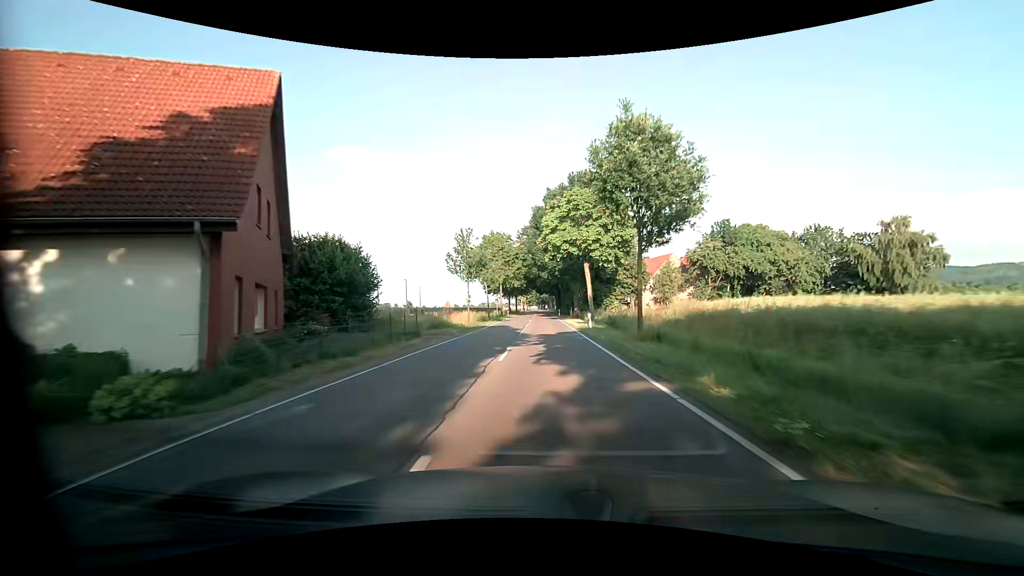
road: tertiary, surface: asphalt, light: Day
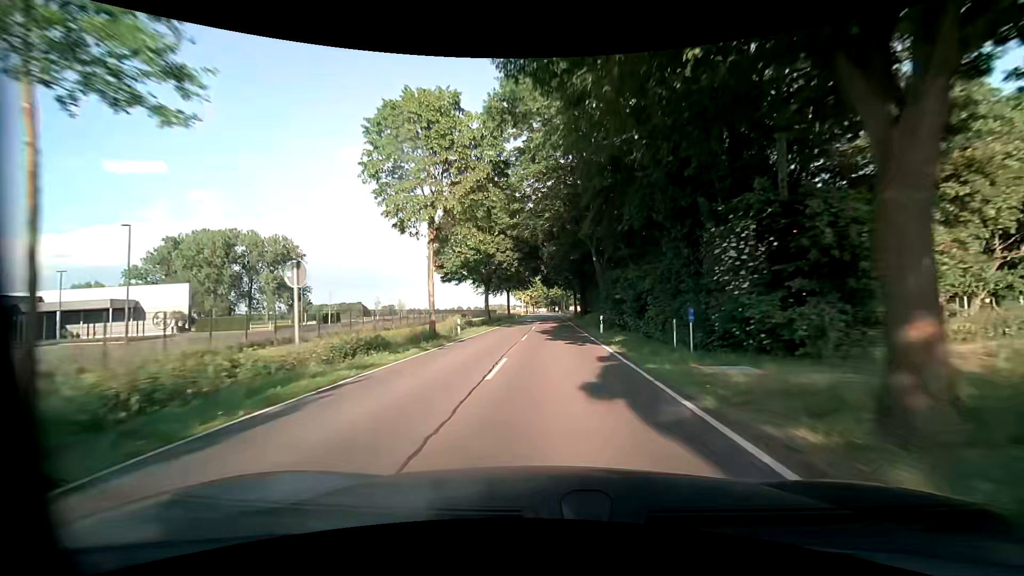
(0.0, +51.6) m; -1°
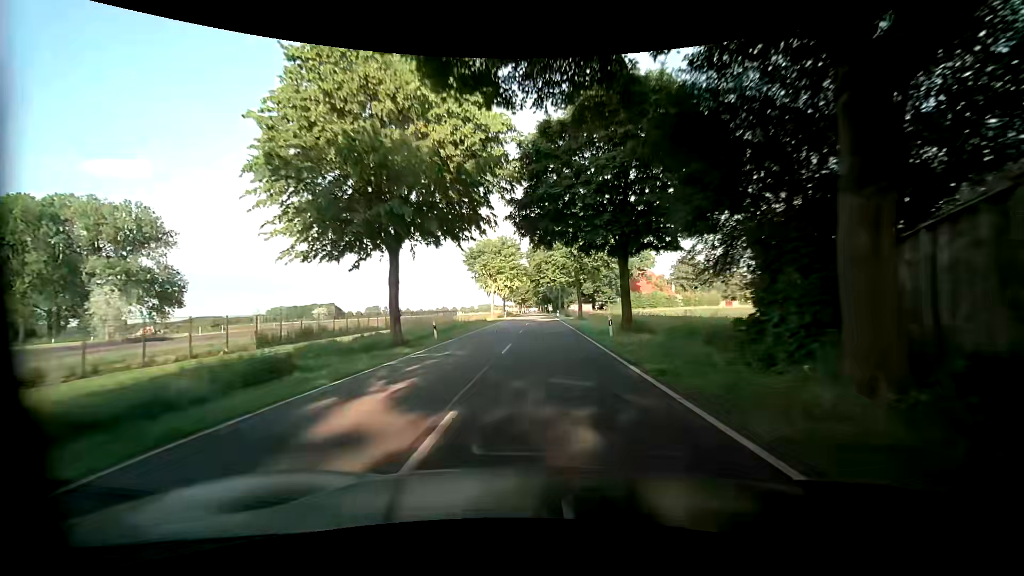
(+0.4, +55.3) m; +1°
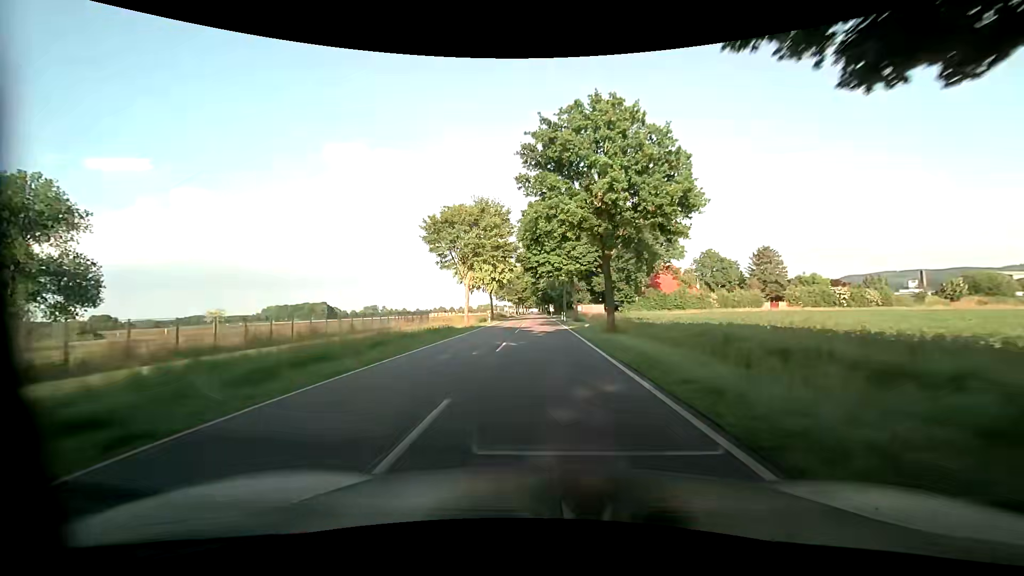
(+0.1, +23.0) m; 0°
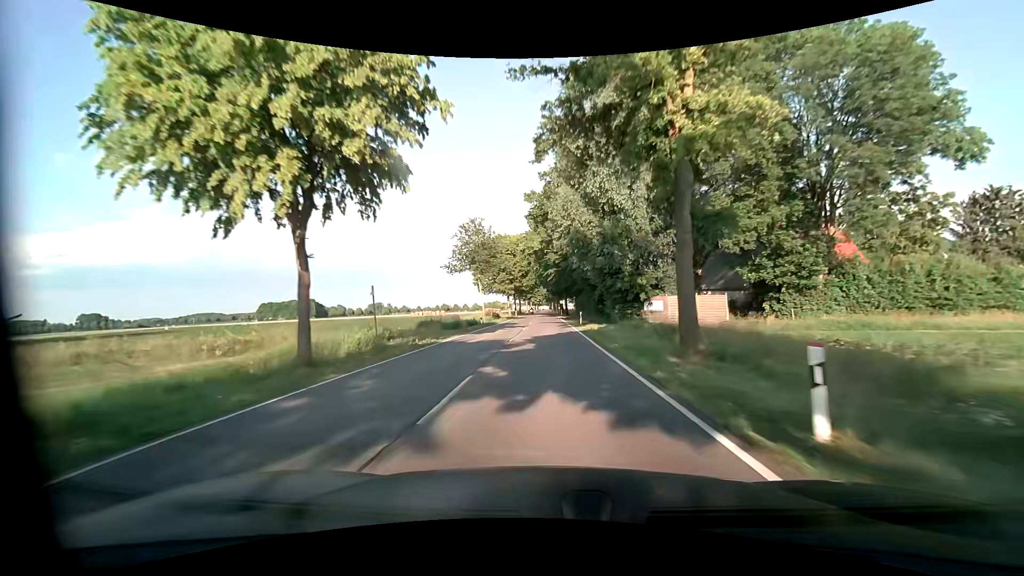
(-0.1, +57.7) m; -1°
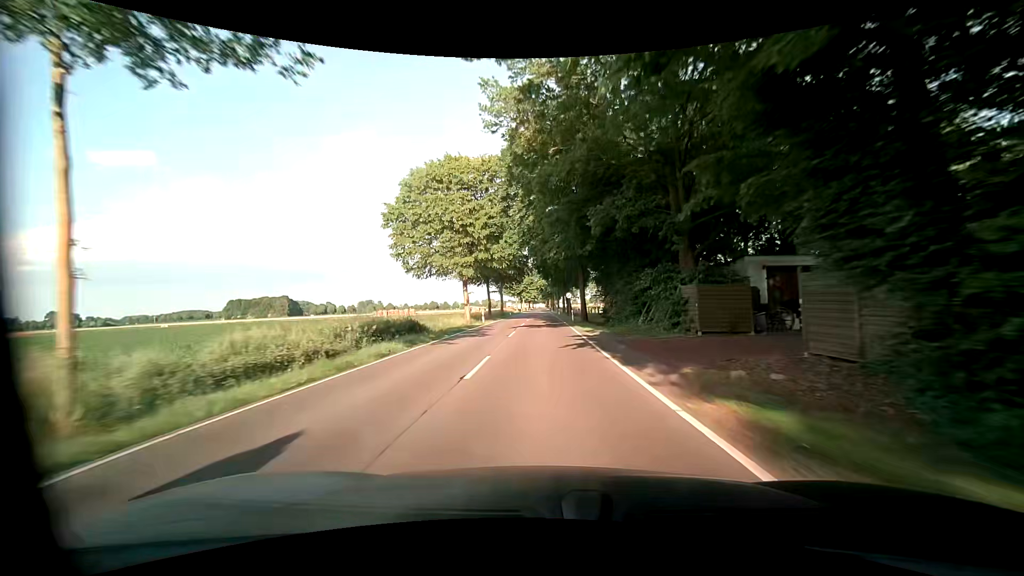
(-0.2, +44.6) m; 0°
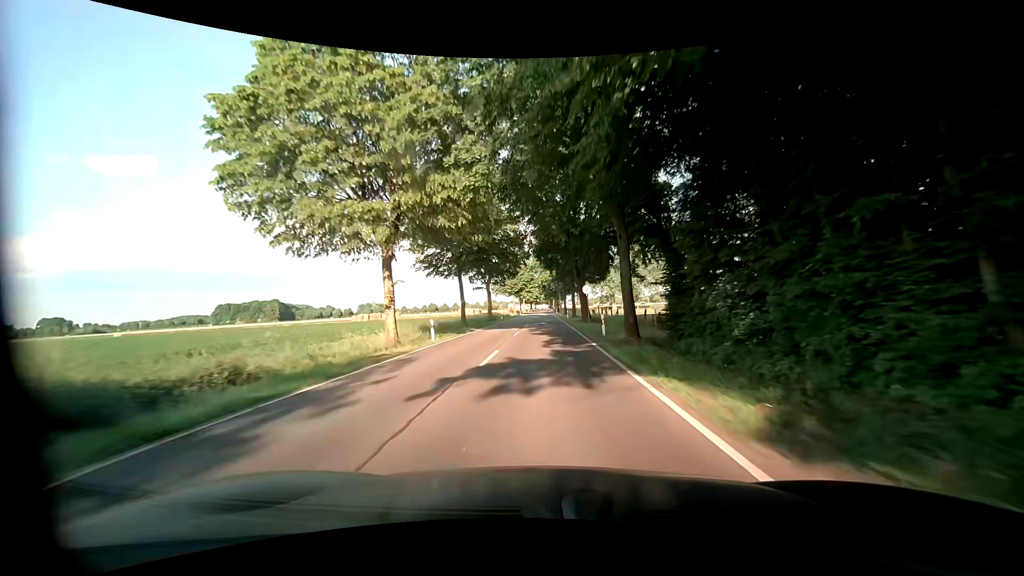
(0.0, +21.9) m; 0°
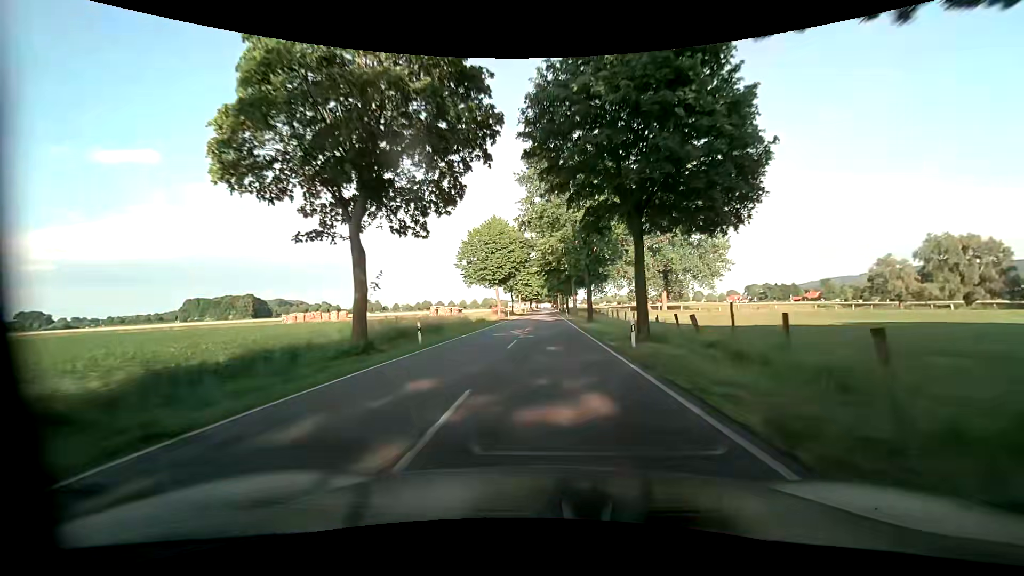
(-0.3, +43.4) m; -1°
(0, +10) (0, +20) (0, +30) (0, +40) (0, +50) (+1, +60) (+1, +70) (+1, +80) (+1, +90) (+1, +100) m
